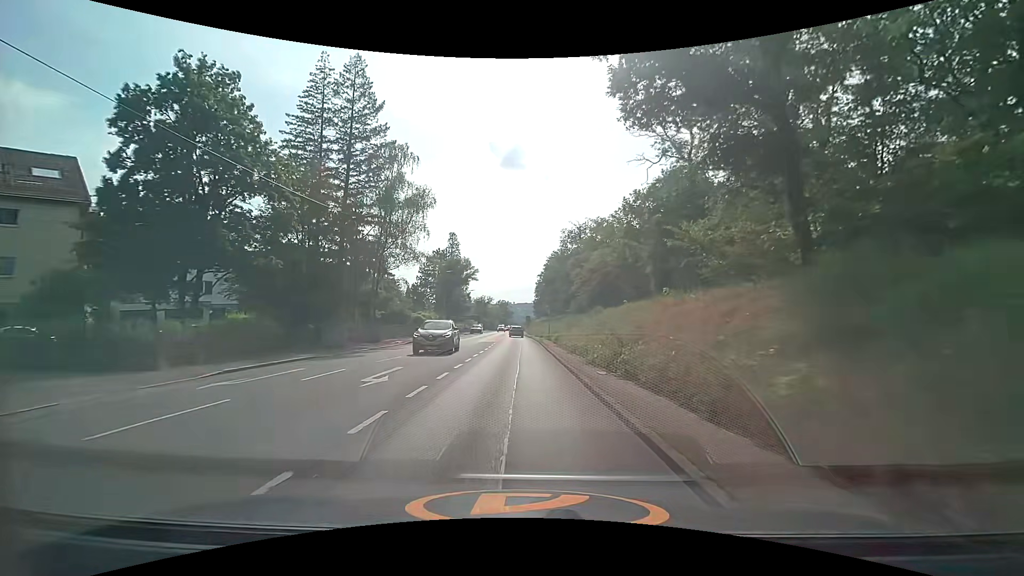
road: secondary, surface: asphalt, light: Day
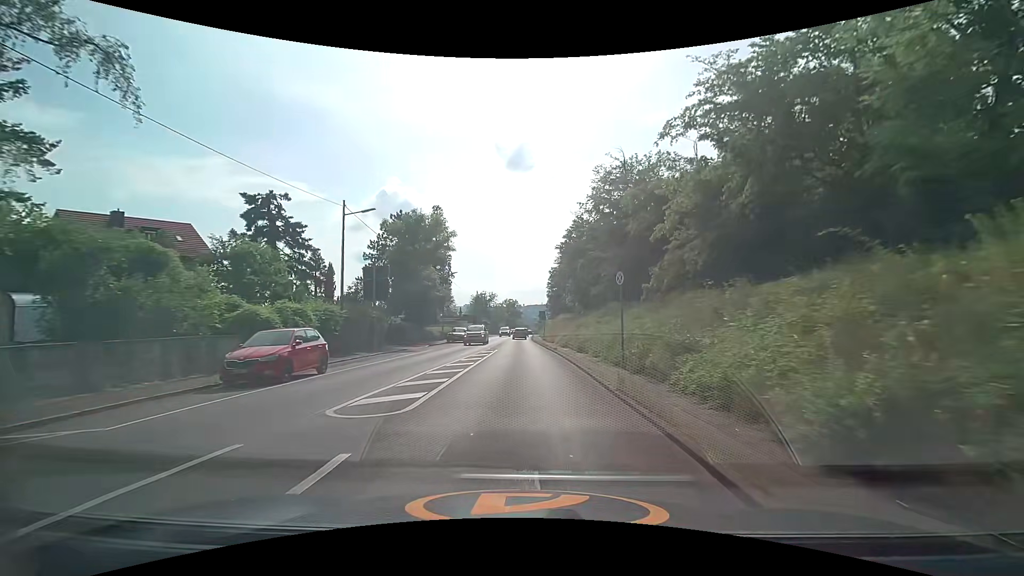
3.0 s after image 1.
(-0.4, +33.4) m; -1°
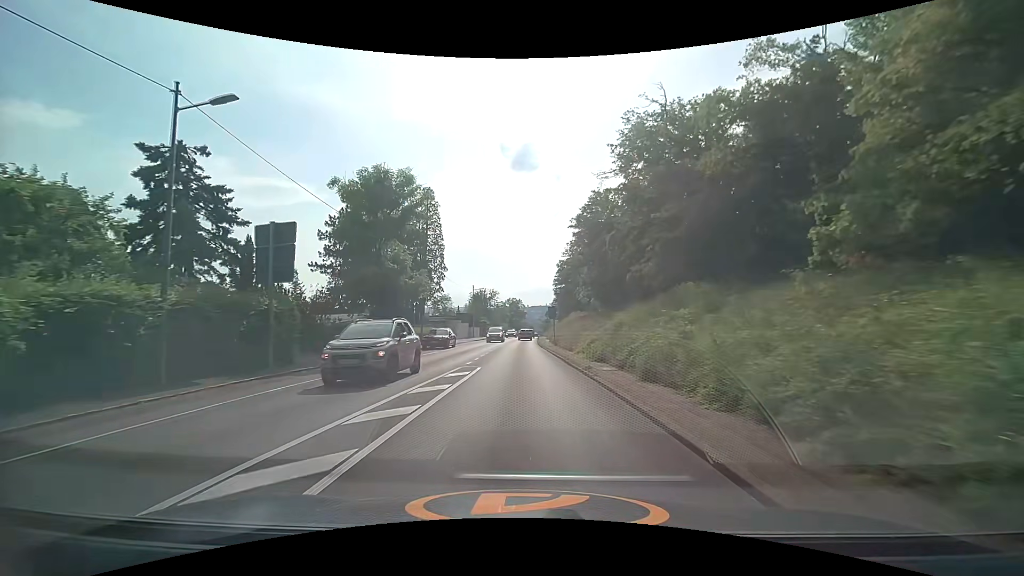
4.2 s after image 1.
(-0.1, +13.4) m; -1°
(0, +10) (0, +20) (0, +30) (0, +40) (0, +50) (0, +60) (+1, +70) (+1, +80) (+1, +90) (+1, +100) m
